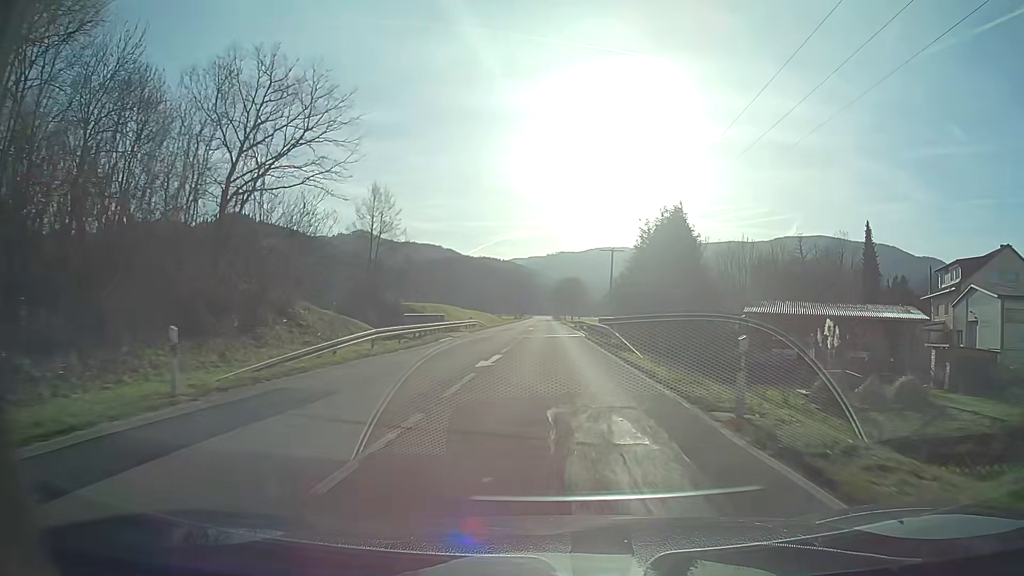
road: secondary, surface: asphalt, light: Day
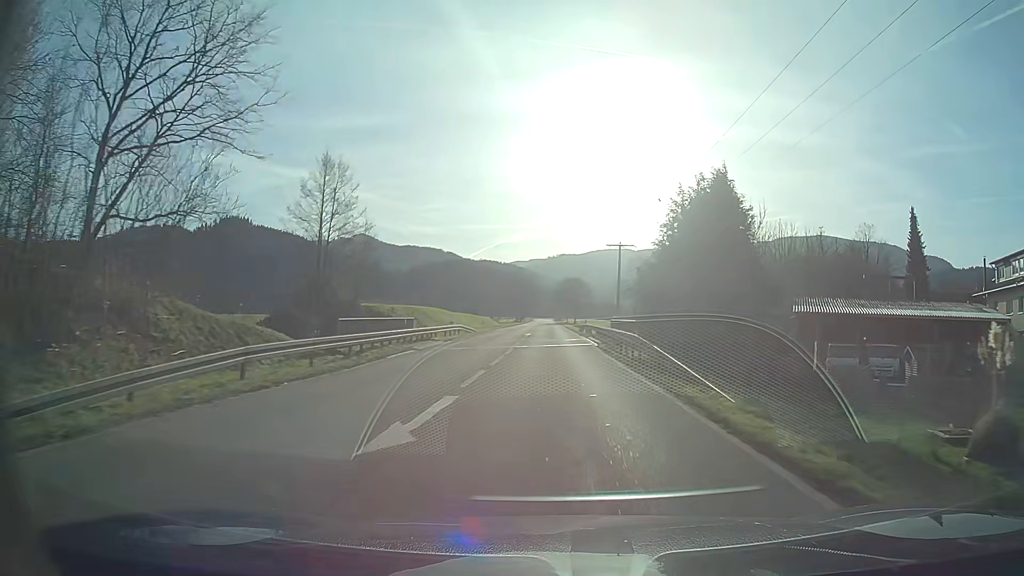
(0.0, +10.4) m; 0°
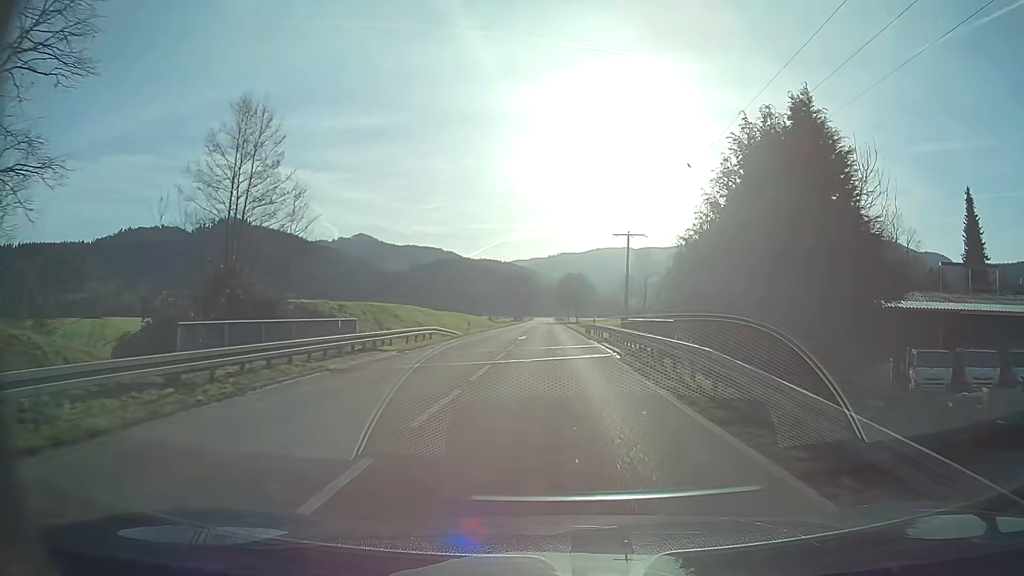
(0.0, +10.4) m; 0°
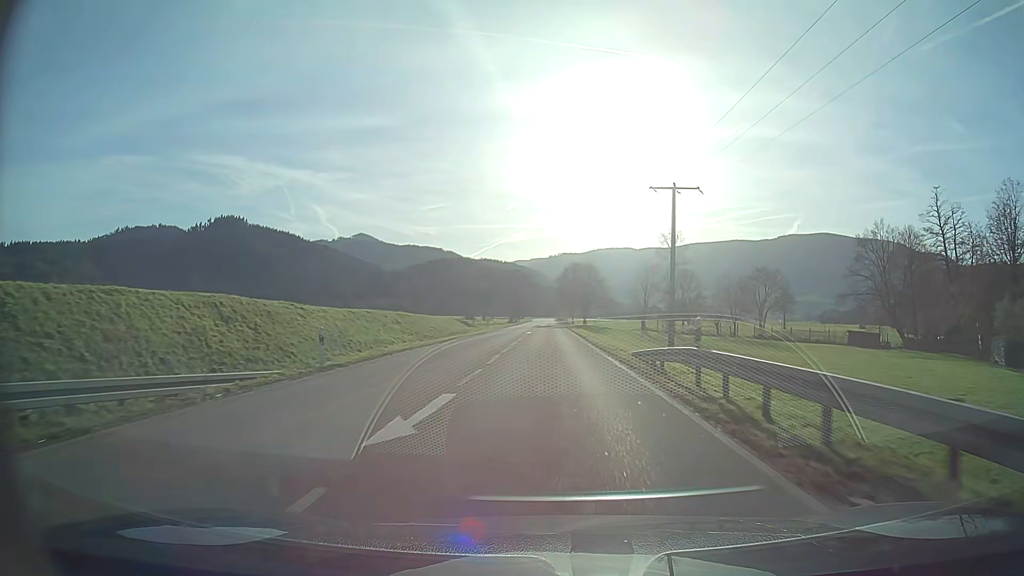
(-0.1, +31.4) m; 0°
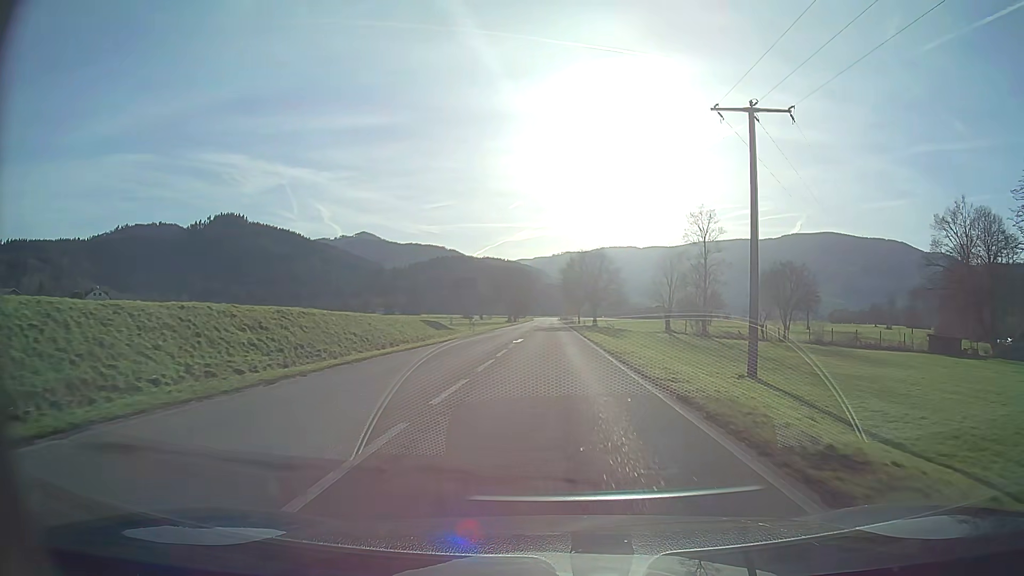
(0.0, +20.9) m; 0°
